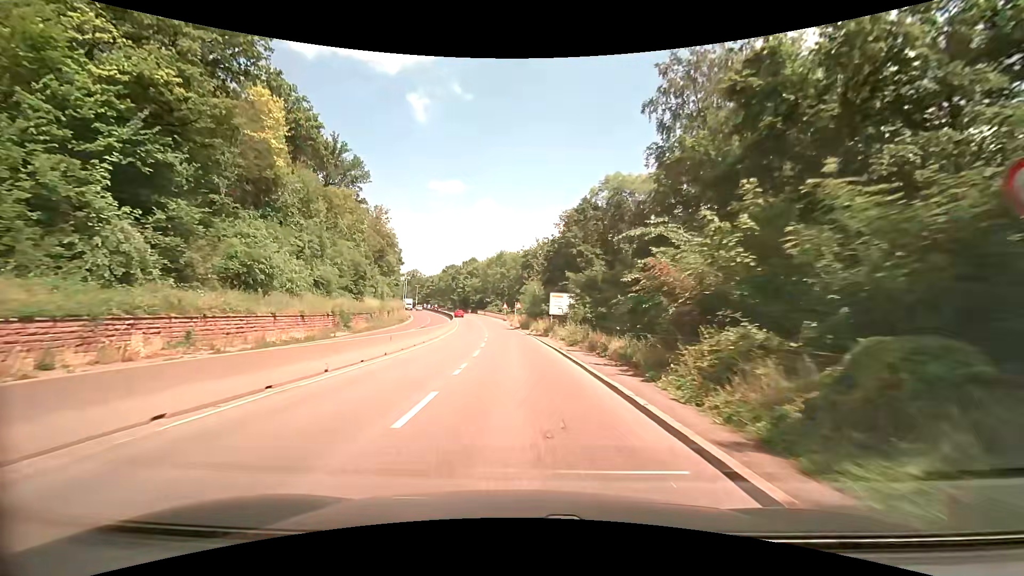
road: trunk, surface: asphalt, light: Day
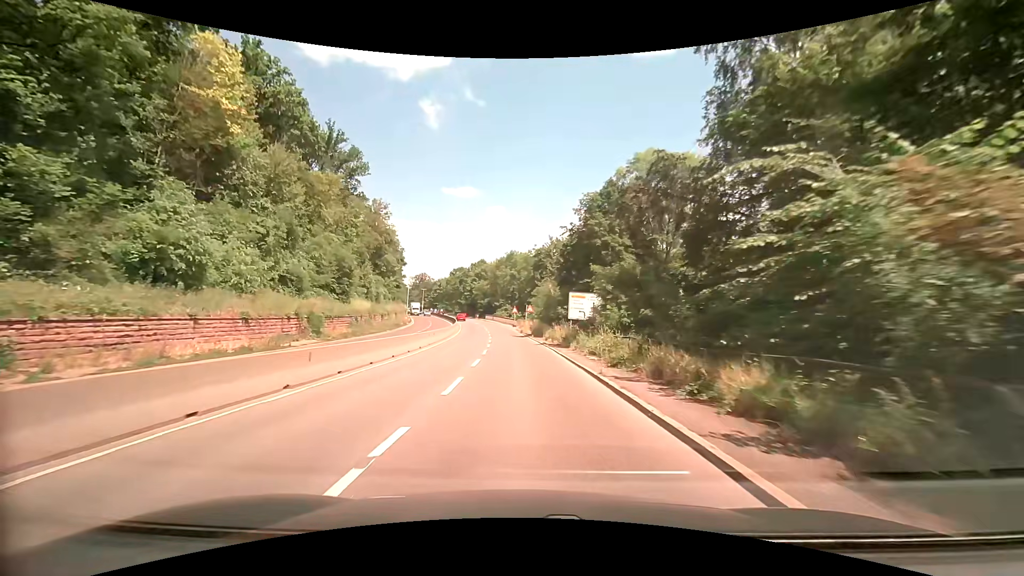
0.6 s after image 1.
(-0.1, +8.9) m; -2°
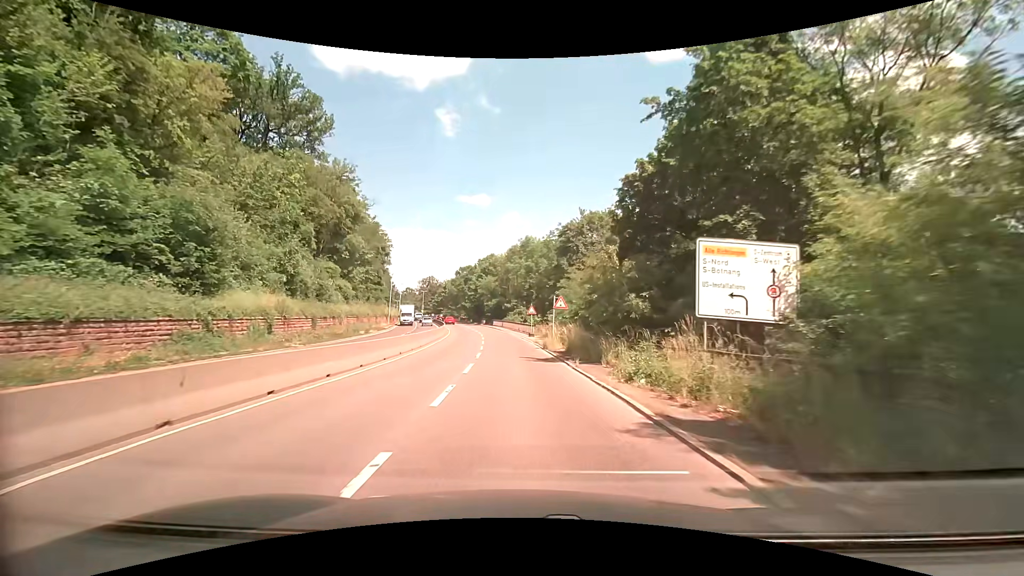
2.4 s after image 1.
(-0.3, +25.6) m; -1°
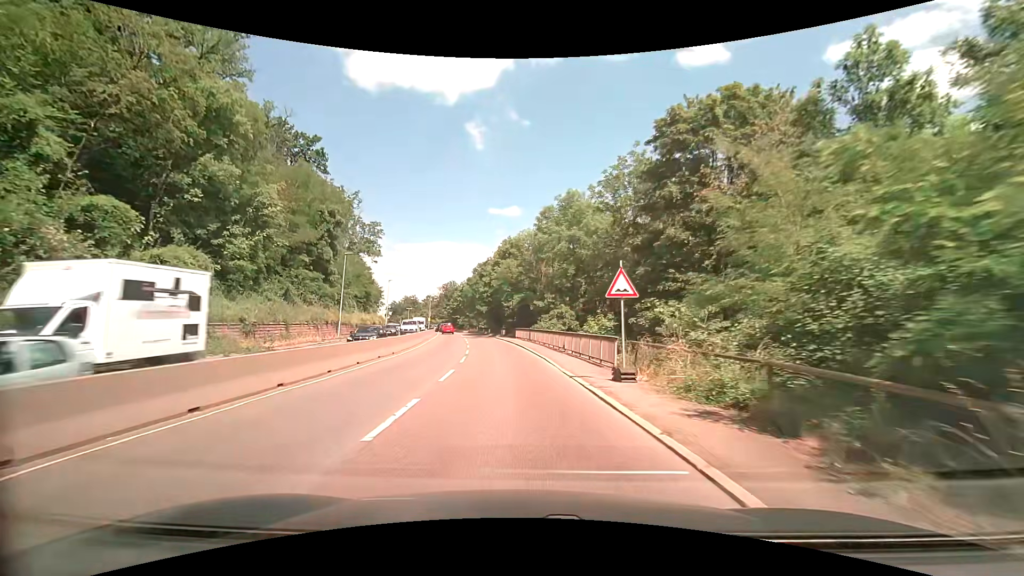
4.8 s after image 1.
(-1.1, +33.0) m; -5°
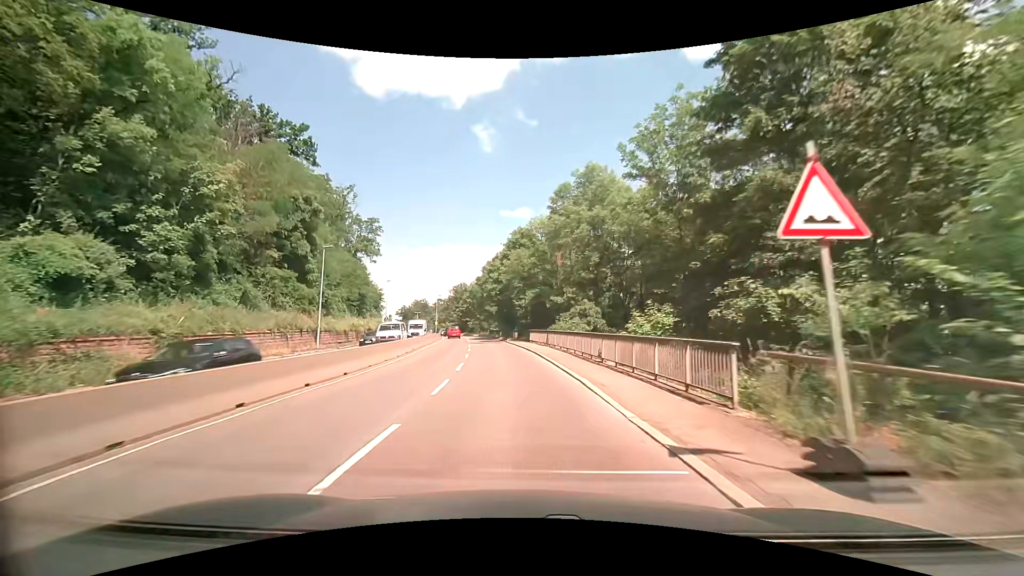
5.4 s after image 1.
(+0.1, +8.1) m; -1°
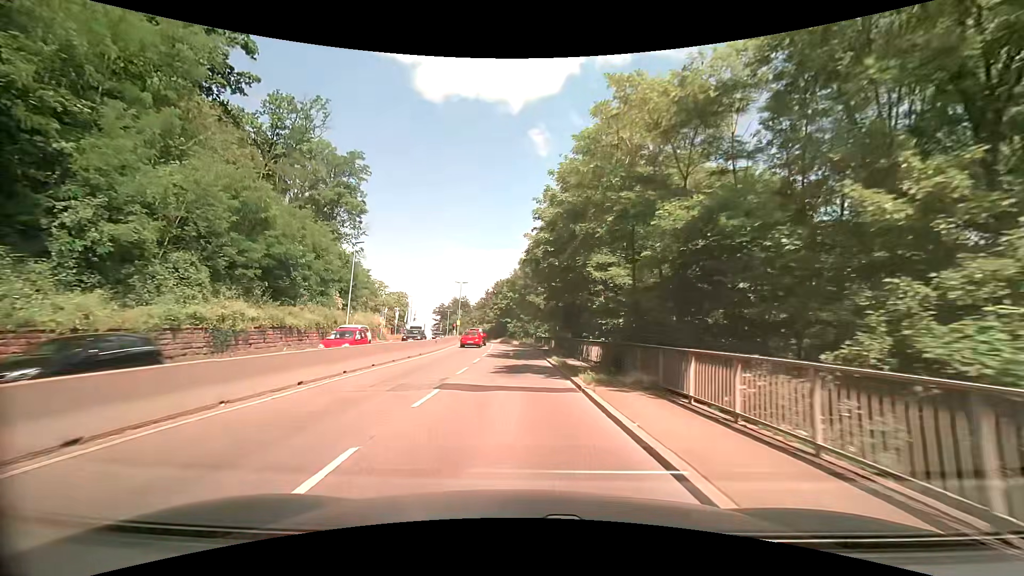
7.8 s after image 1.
(-1.7, +32.0) m; -6°
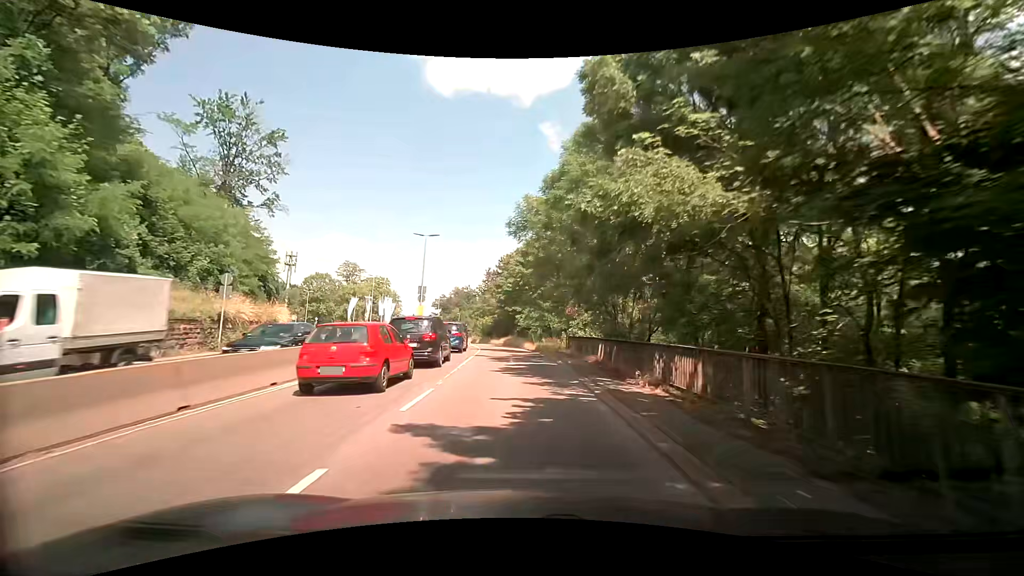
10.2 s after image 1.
(-0.7, +32.3) m; -2°
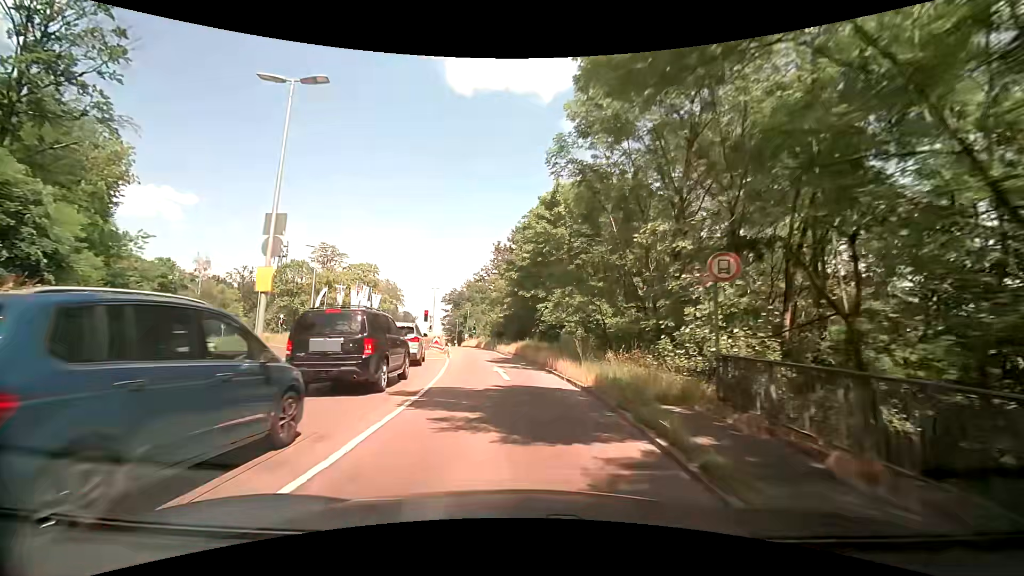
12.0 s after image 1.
(-0.1, +23.6) m; -2°
(0, +10) (-1, +20) (-2, +30) (-4, +40) (-5, +50) (-7, +59) (-9, +69) (-11, +79) (-14, +89) (-16, +98) m
